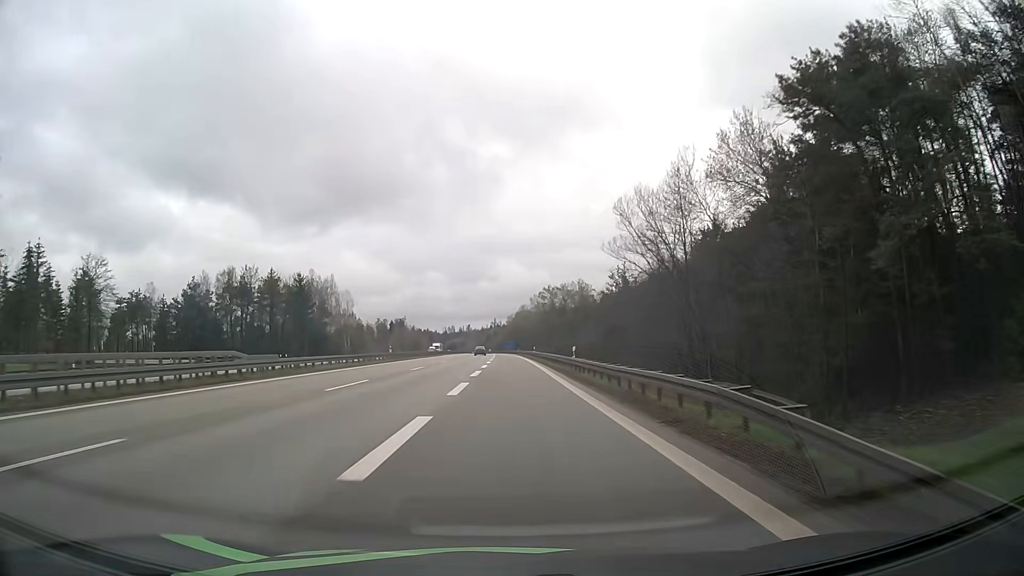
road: motorway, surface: asphalt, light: Day
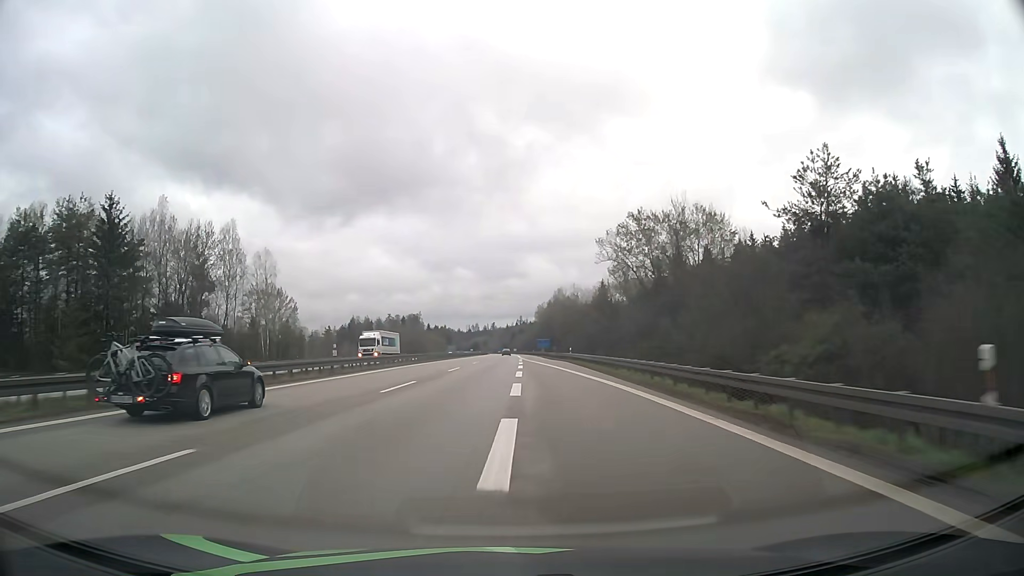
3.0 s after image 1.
(-0.8, +73.2) m; -2°
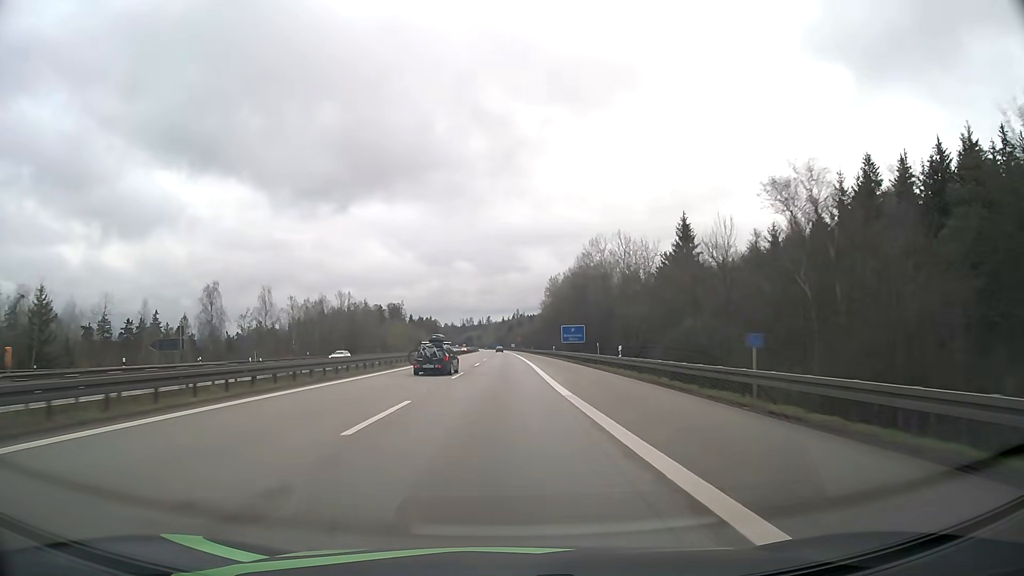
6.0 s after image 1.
(+0.2, +82.2) m; 0°
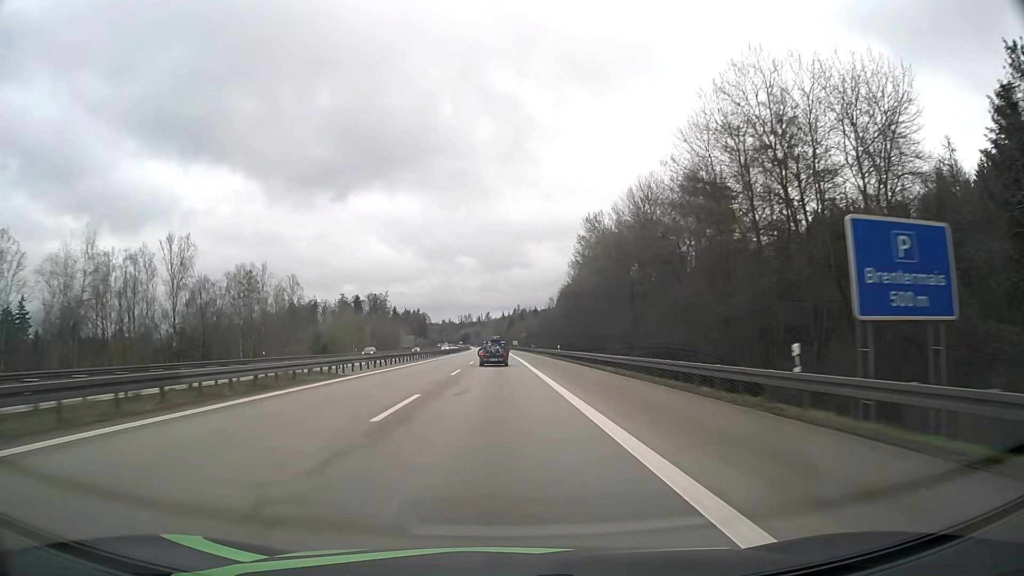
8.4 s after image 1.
(0.0, +70.4) m; 0°
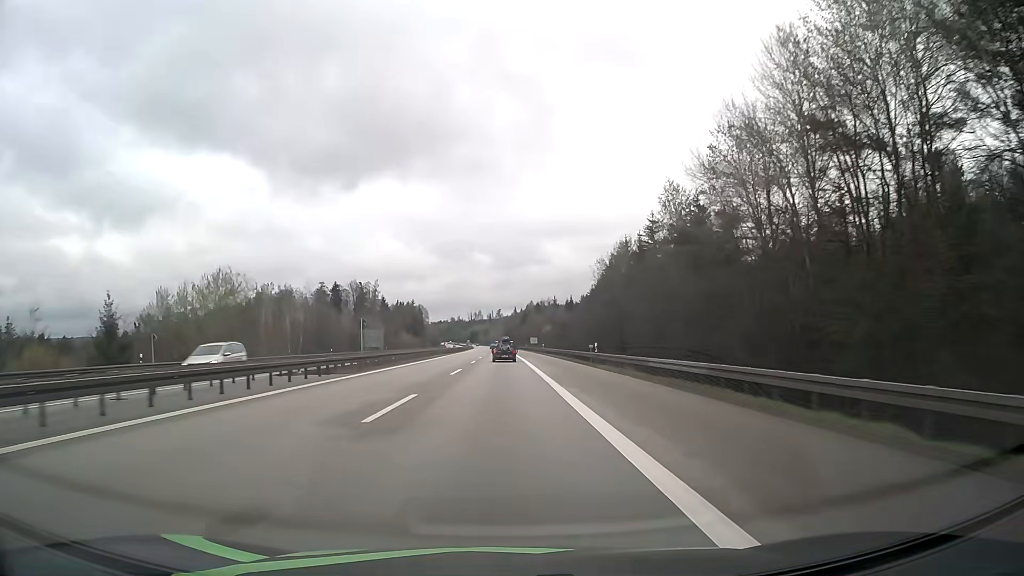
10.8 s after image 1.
(-0.5, +73.0) m; -1°
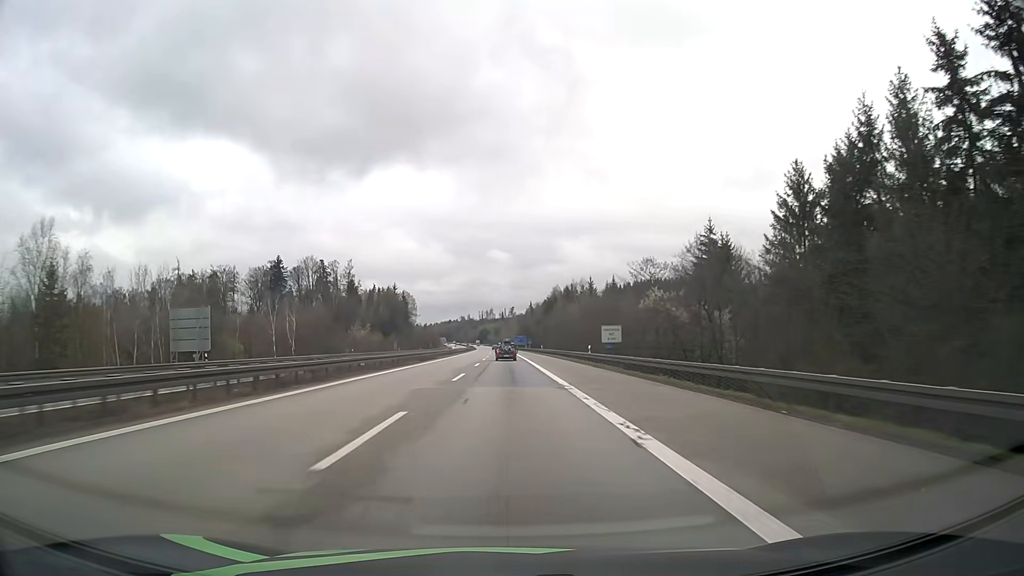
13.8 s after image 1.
(-1.0, +94.7) m; -1°
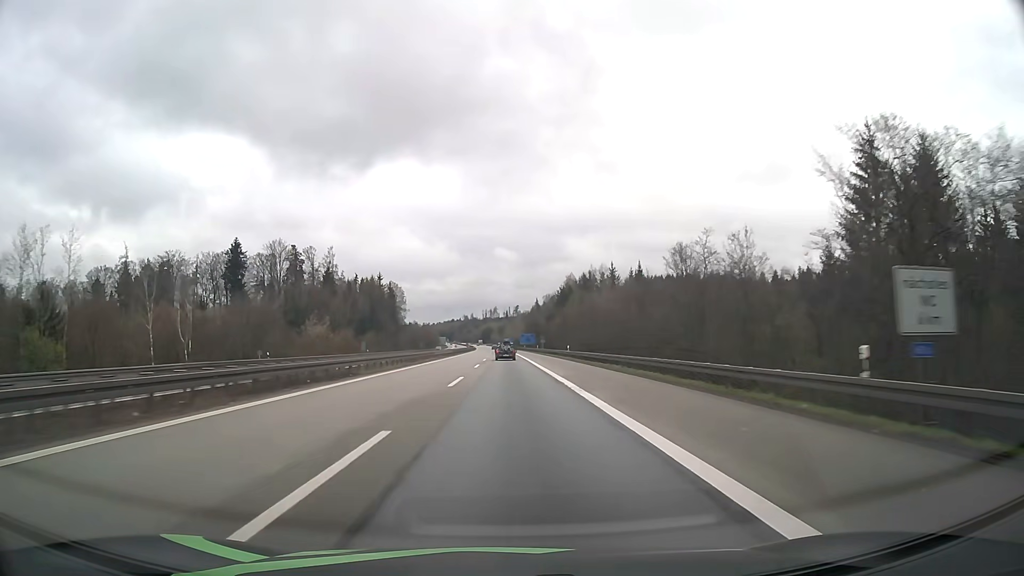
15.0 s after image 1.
(0.0, +38.9) m; 0°
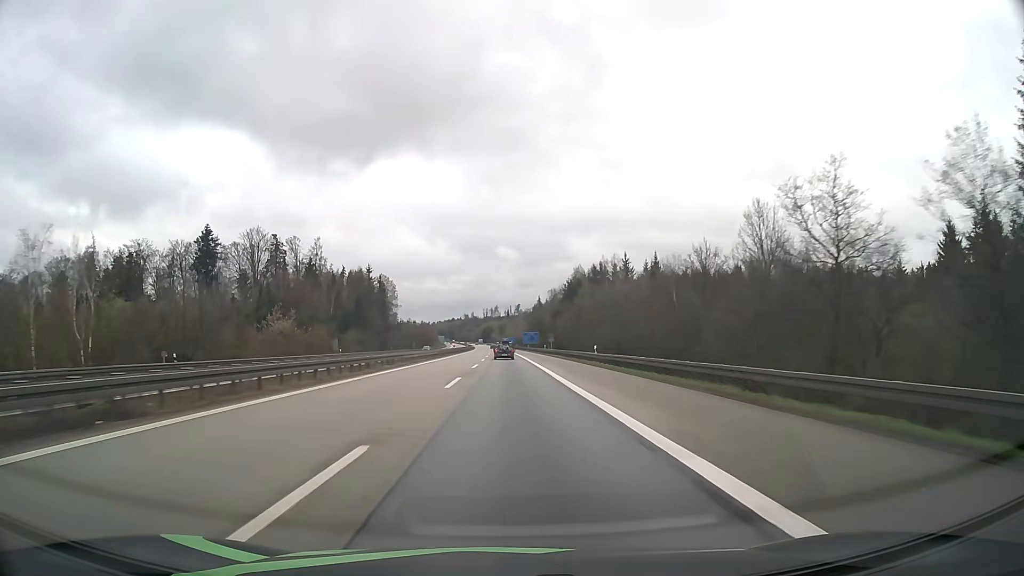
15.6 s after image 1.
(0.0, +19.6) m; 0°
(0, +10) (0, +20) (0, +30) (0, +40) (0, +50) (0, +60) (0, +70) (0, +80) (0, +90) (0, +100) m
